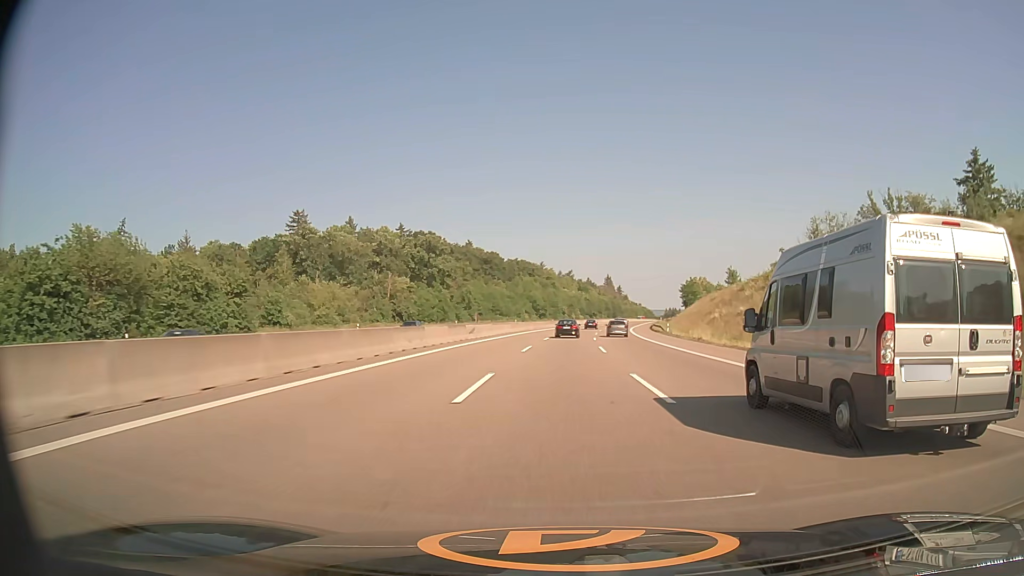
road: motorway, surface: asphalt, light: Day
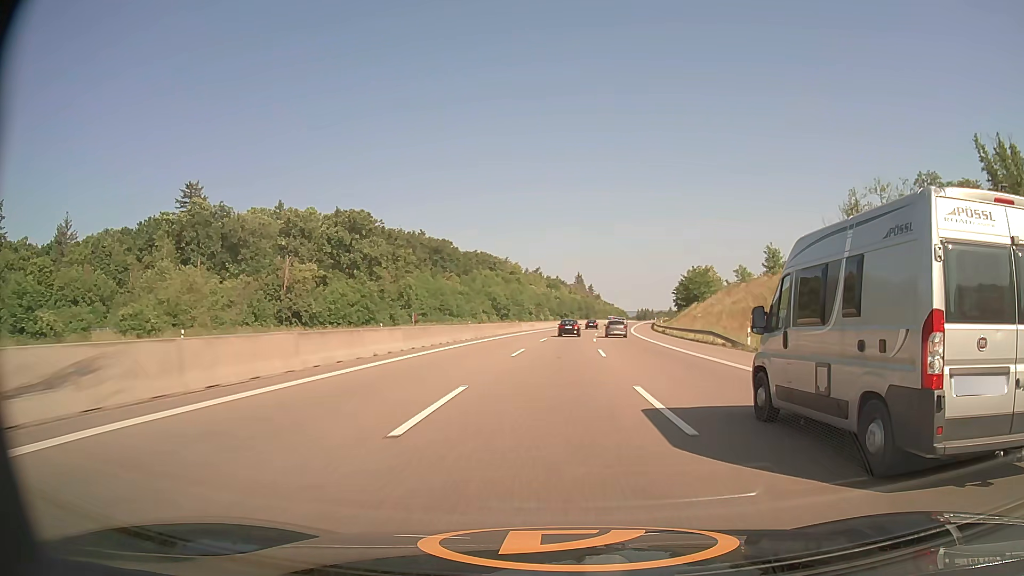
(+1.0, +39.0) m; +3°
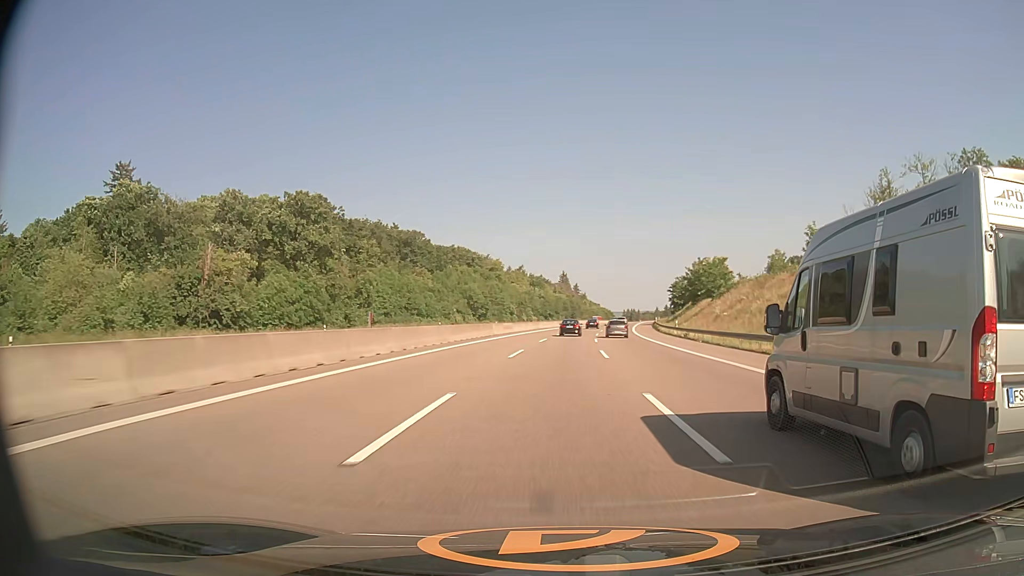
(+0.2, +19.5) m; +1°
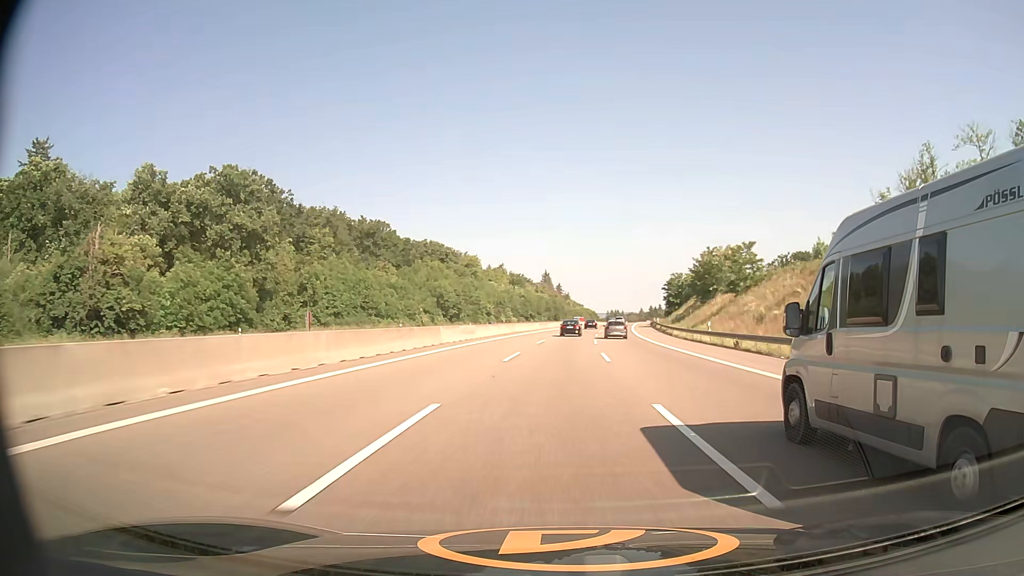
(+0.2, +19.4) m; +1°
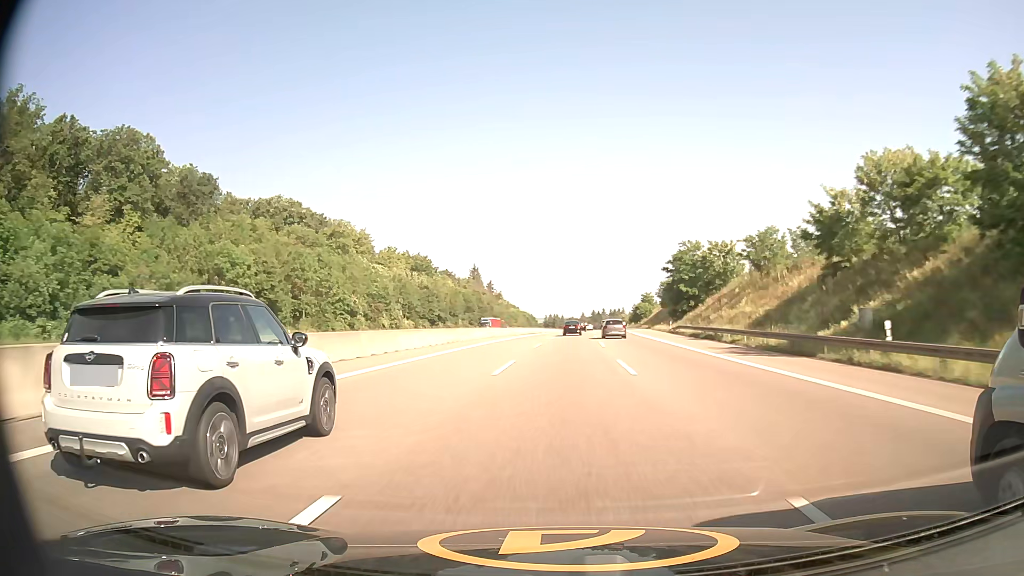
(+3.8, +77.5) m; +5°
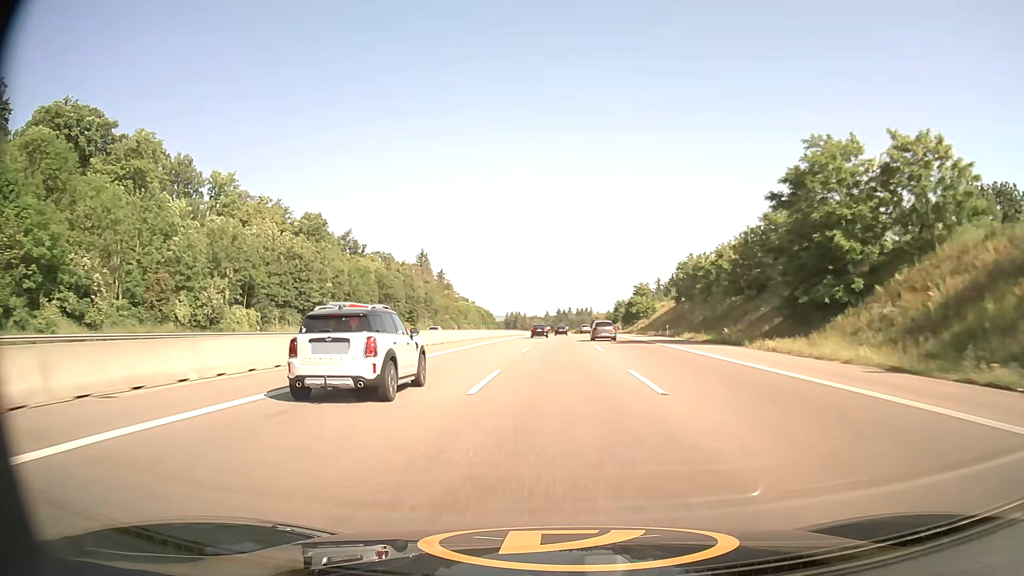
(+1.8, +58.3) m; +3°
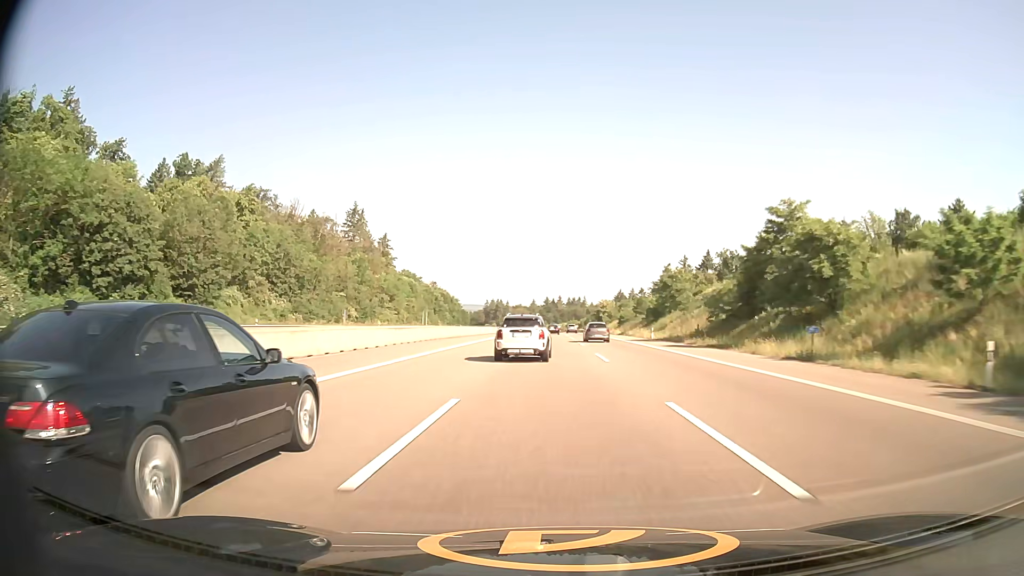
(+1.6, +96.9) m; +1°
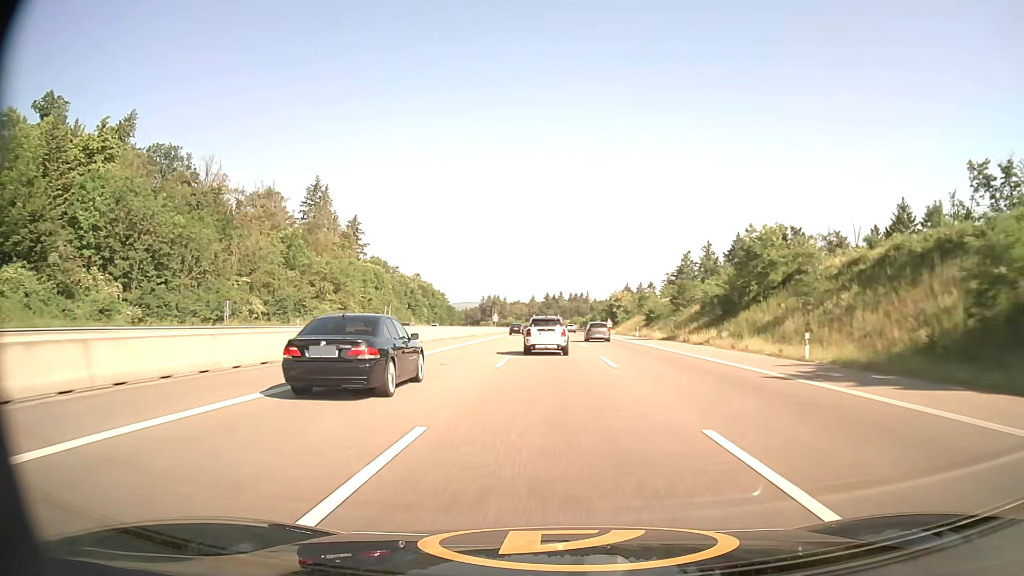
(0.0, +38.6) m; 0°
(0, +10) (0, +20) (0, +30) (0, +40) (0, +50) (0, +60) (0, +70) (0, +80) (0, +90) (0, +100) m
